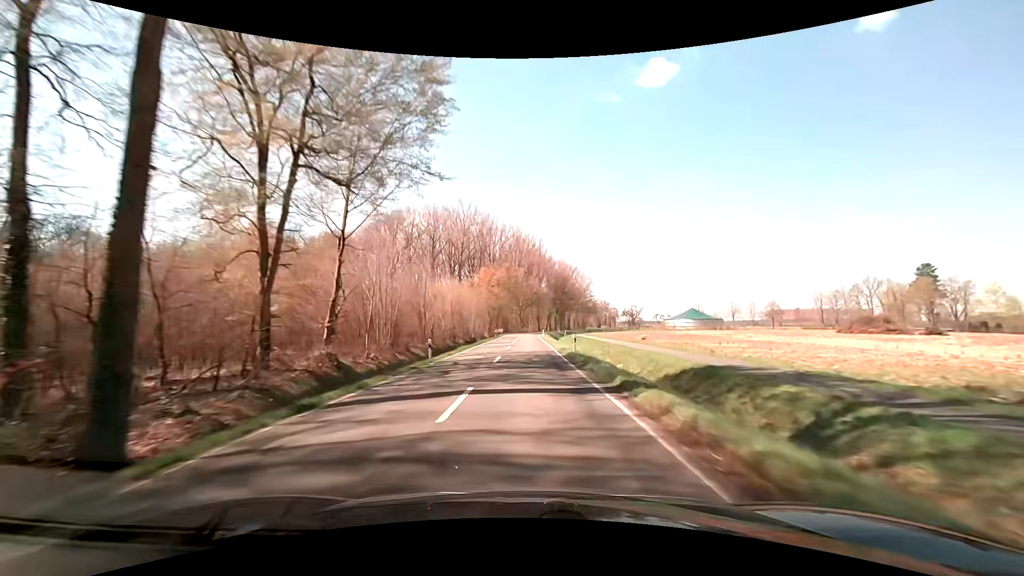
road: secondary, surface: asphalt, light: Day
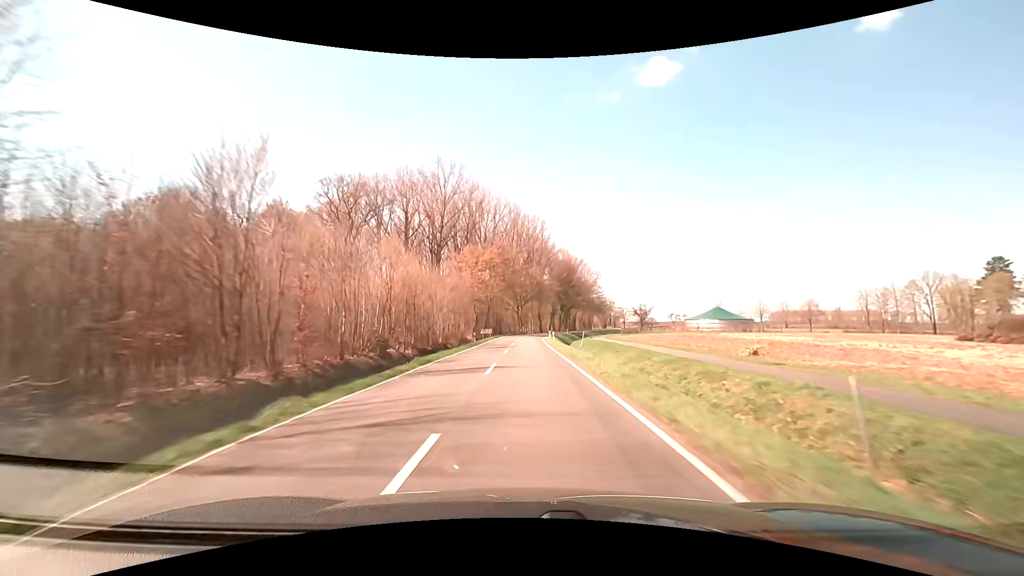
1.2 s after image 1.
(-0.3, +29.6) m; -1°
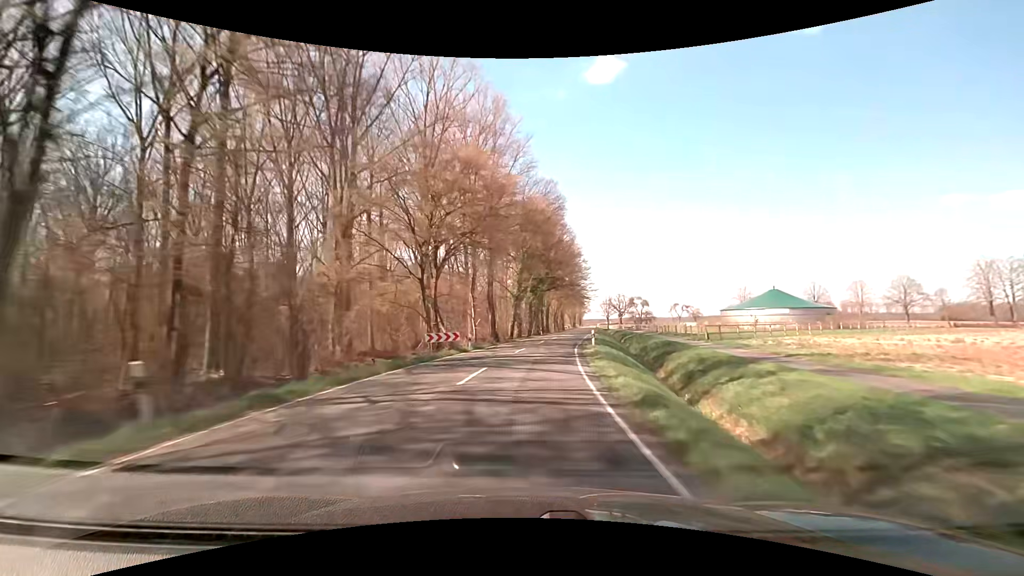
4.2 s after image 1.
(+1.8, +76.4) m; +5°
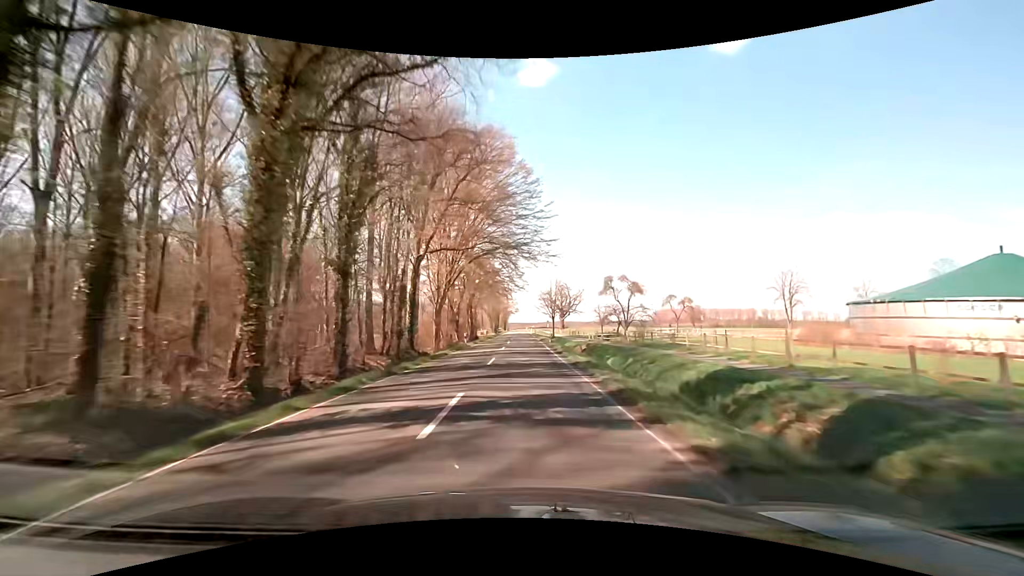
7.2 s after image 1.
(+8.9, +77.3) m; +9°
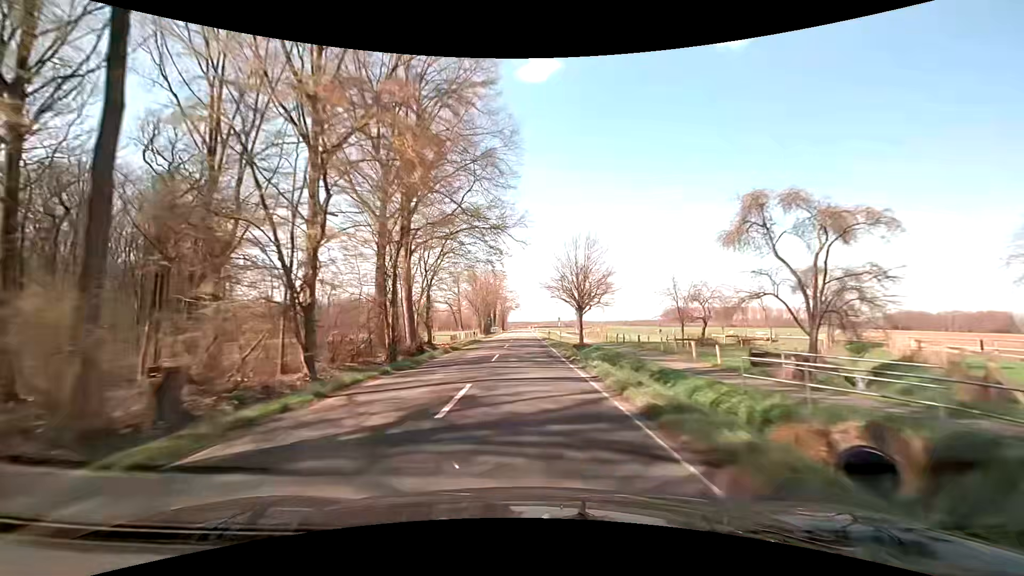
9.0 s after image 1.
(0.0, +47.2) m; 0°
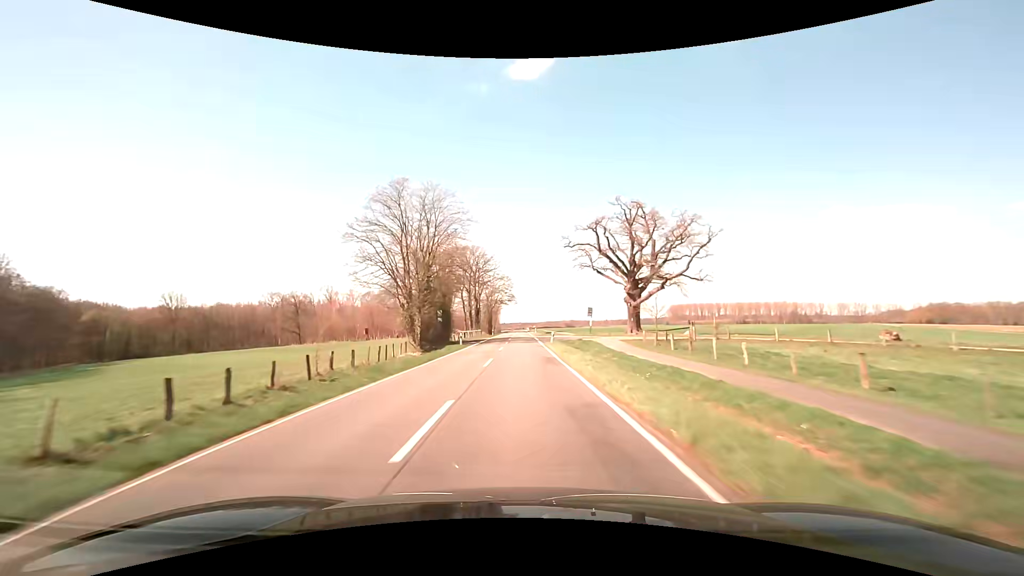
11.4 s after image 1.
(+0.3, +63.1) m; 0°
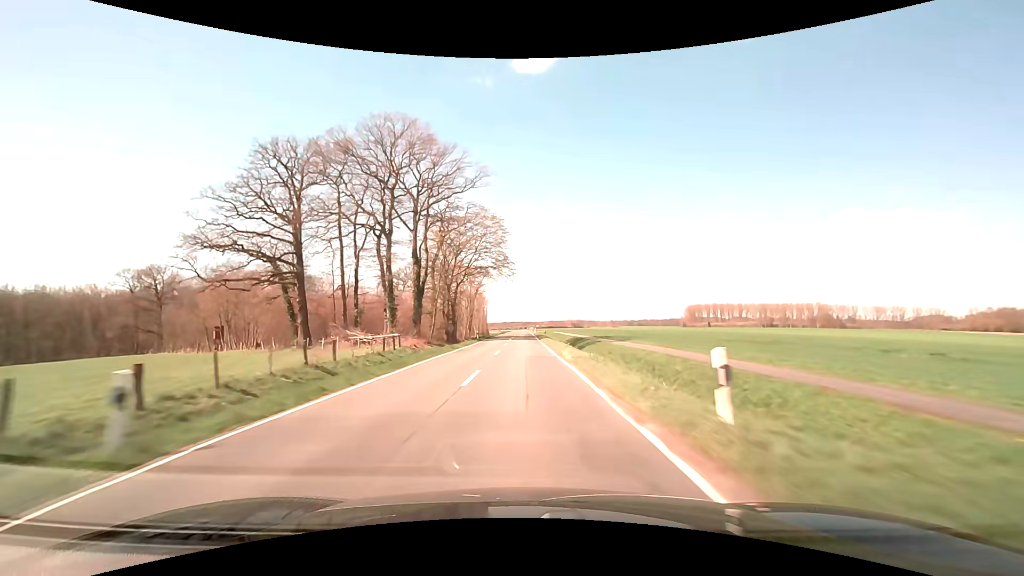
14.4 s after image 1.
(-0.4, +79.2) m; 0°
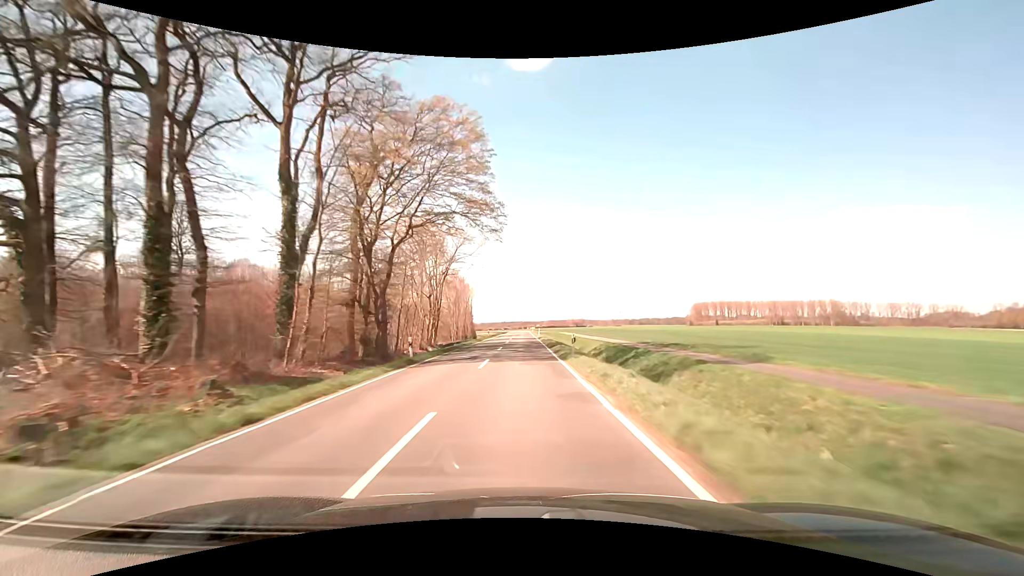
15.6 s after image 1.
(+0.1, +31.7) m; 0°
(0, +10) (0, +20) (0, +30) (0, +40) (0, +50) (0, +60) (0, +70) (0, +80) (0, +90) (0, +100) m
